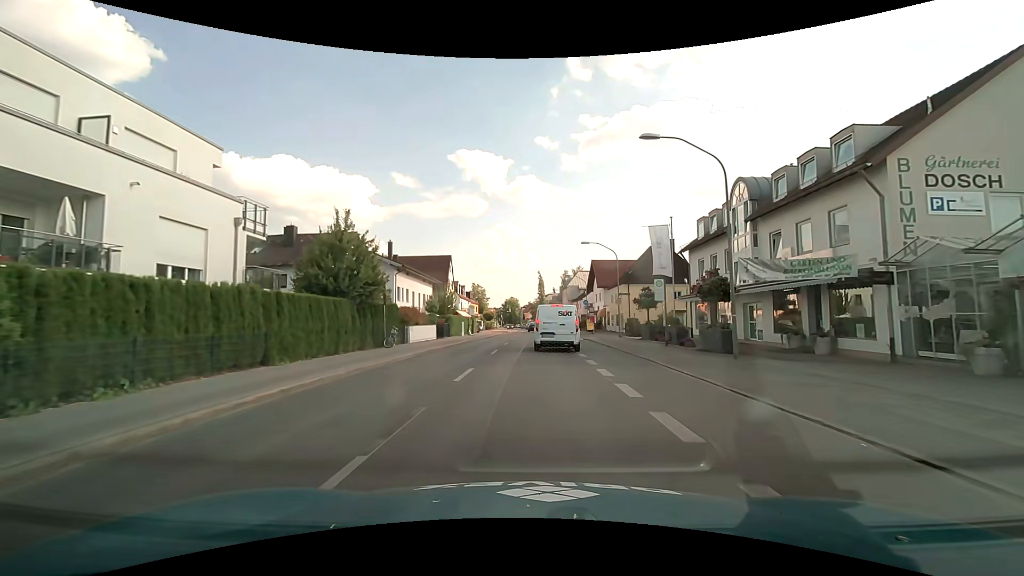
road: secondary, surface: asphalt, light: Day
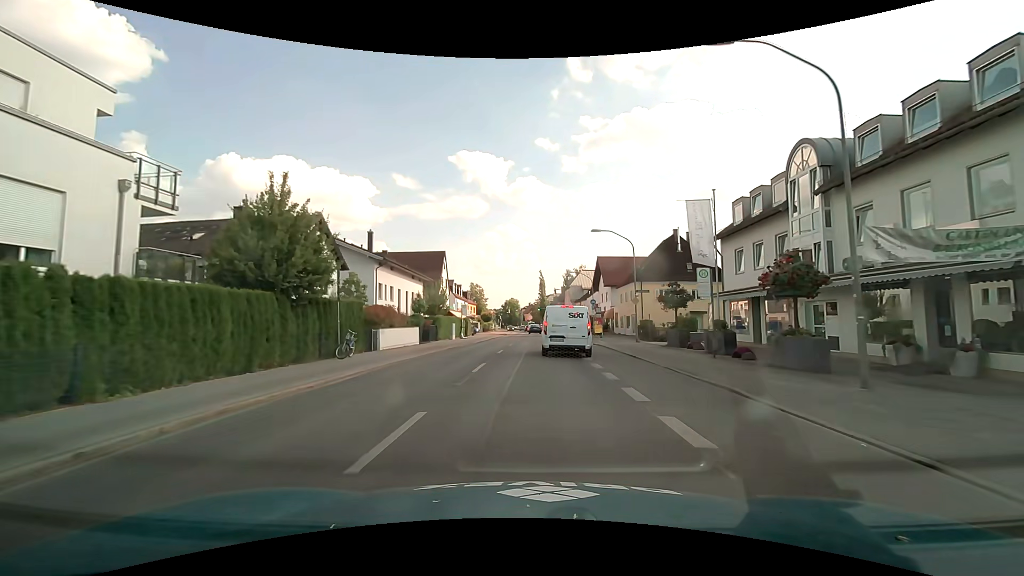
(0.0, +6.5) m; 0°
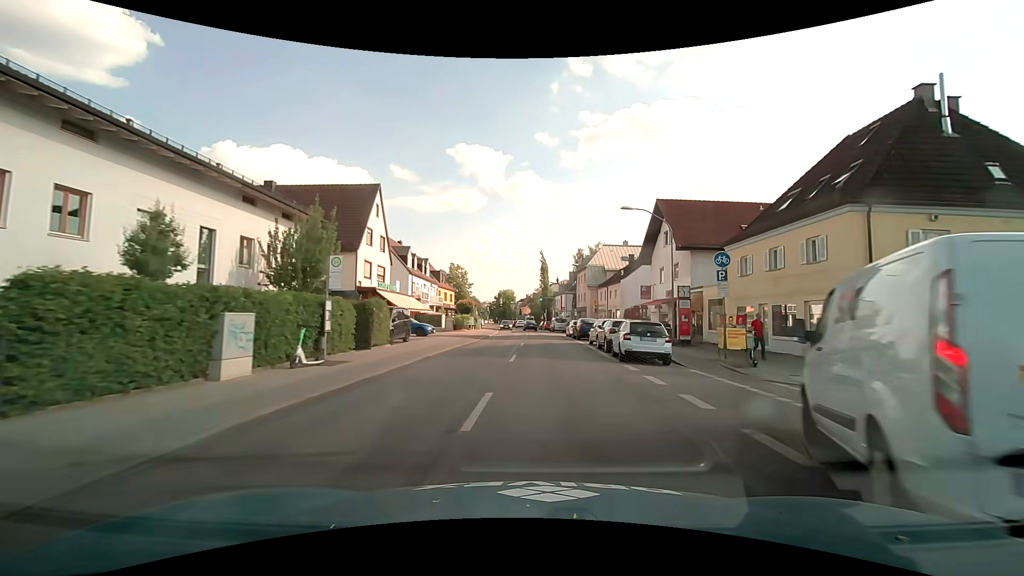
(-0.3, +34.9) m; 0°
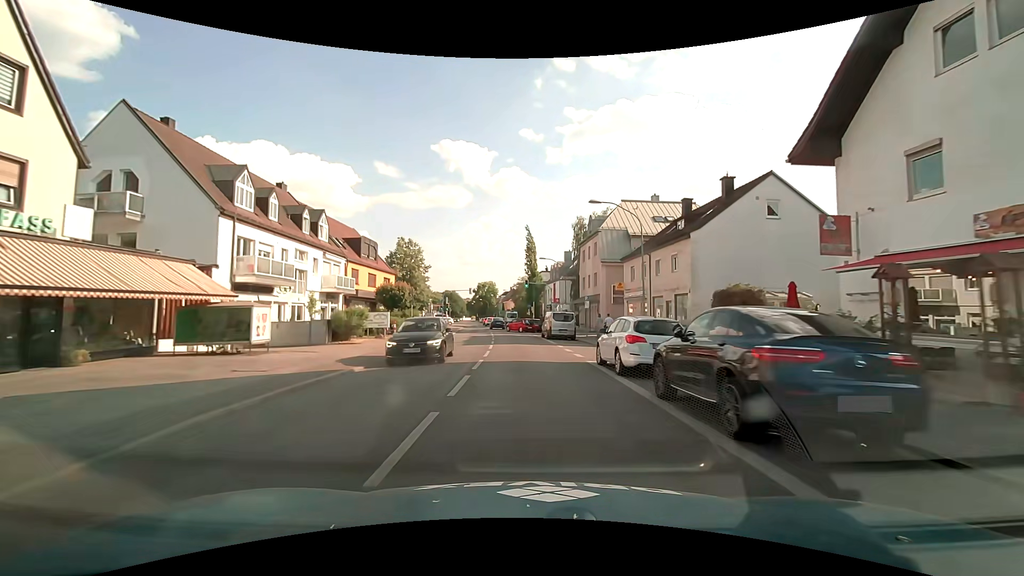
(+0.9, +30.8) m; +2°
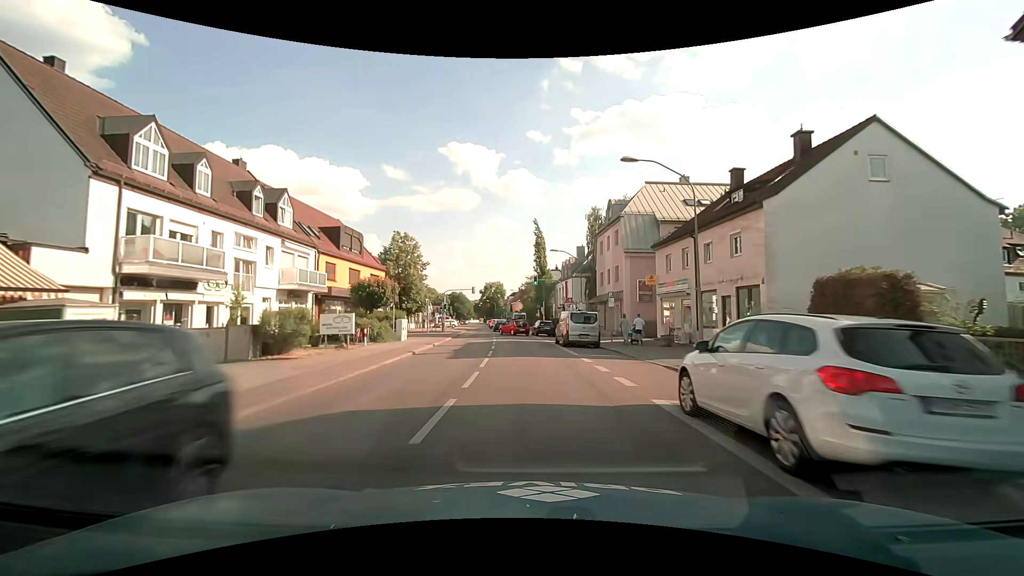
(-0.1, +7.7) m; -1°
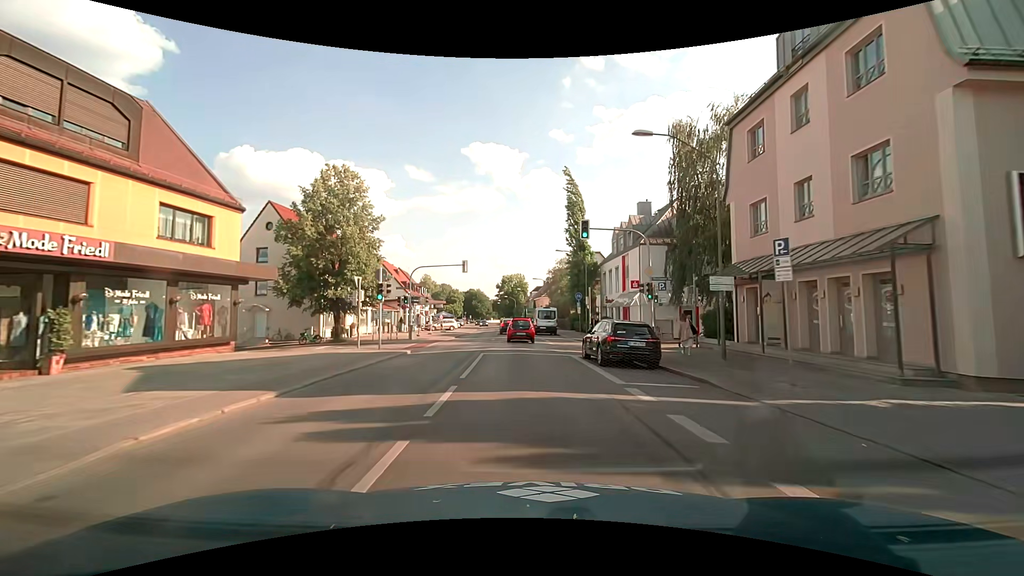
(-1.0, +30.0) m; -3°
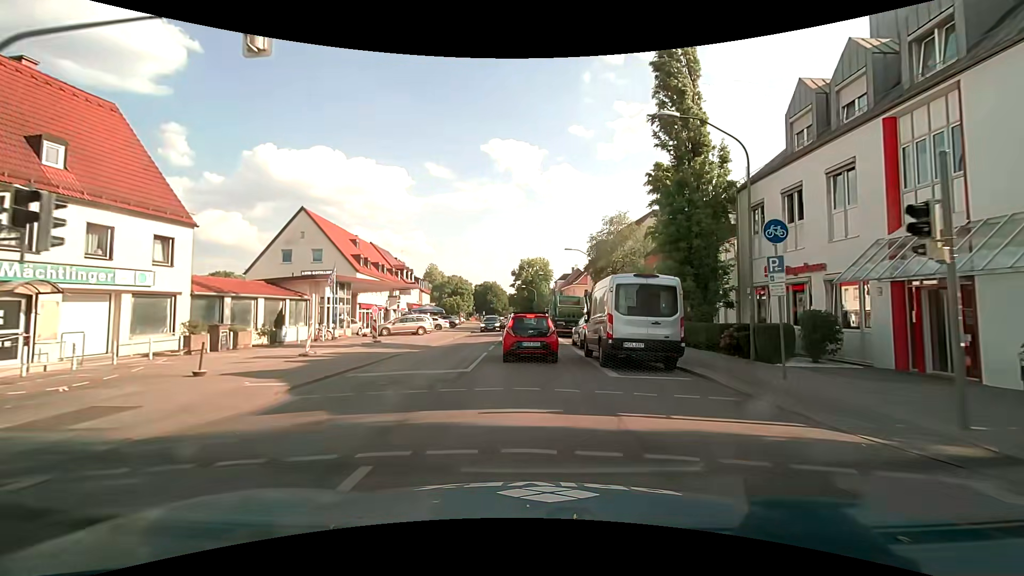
(-0.7, +31.4) m; -3°
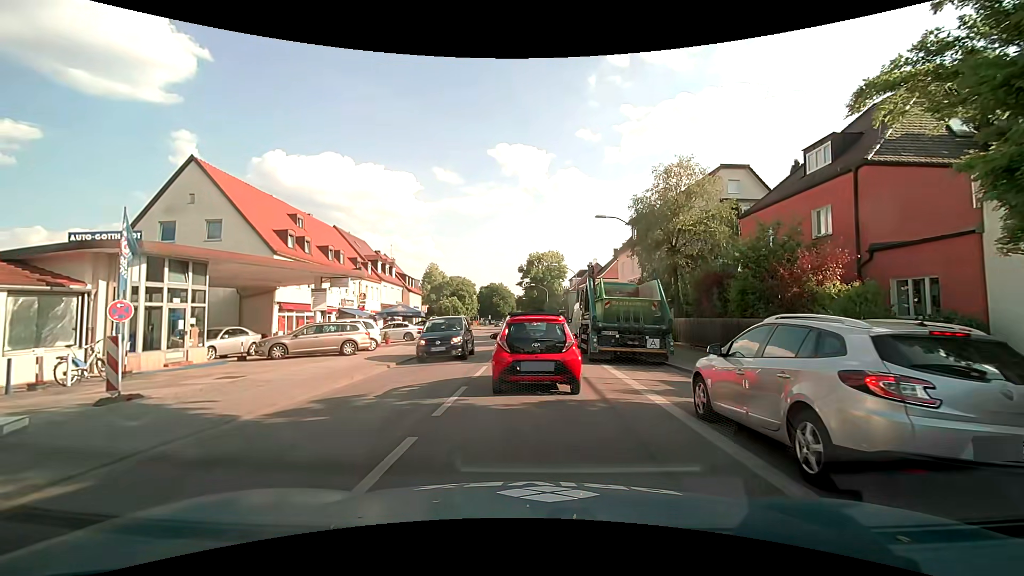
(+0.1, +16.7) m; 0°
(0, +10) (0, +20) (0, +30) (0, +40) (-1, +50) (-2, +60) (-2, +70) (-3, +80) (-3, +90) (-3, +100) m
